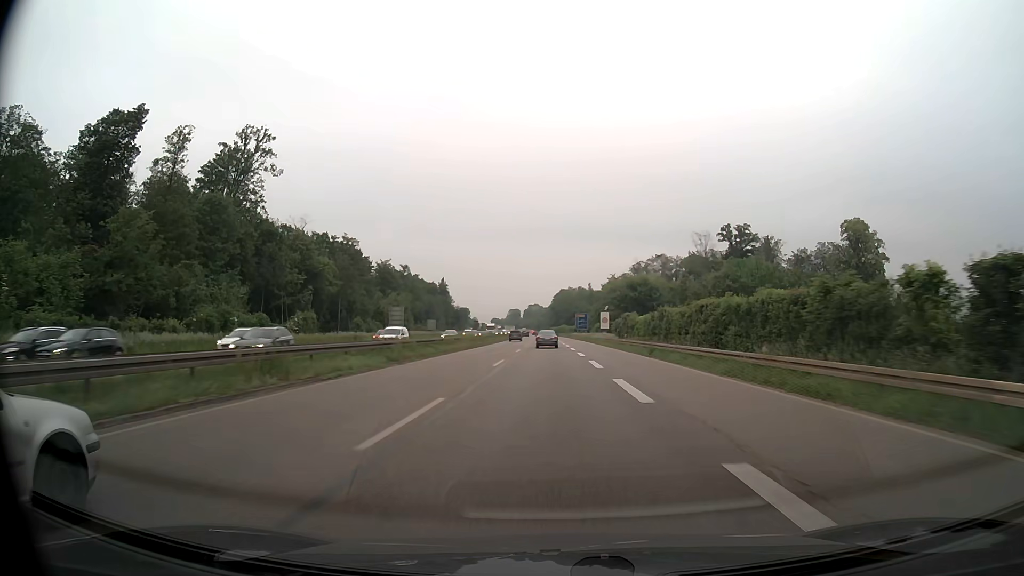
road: trunk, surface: asphalt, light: Day
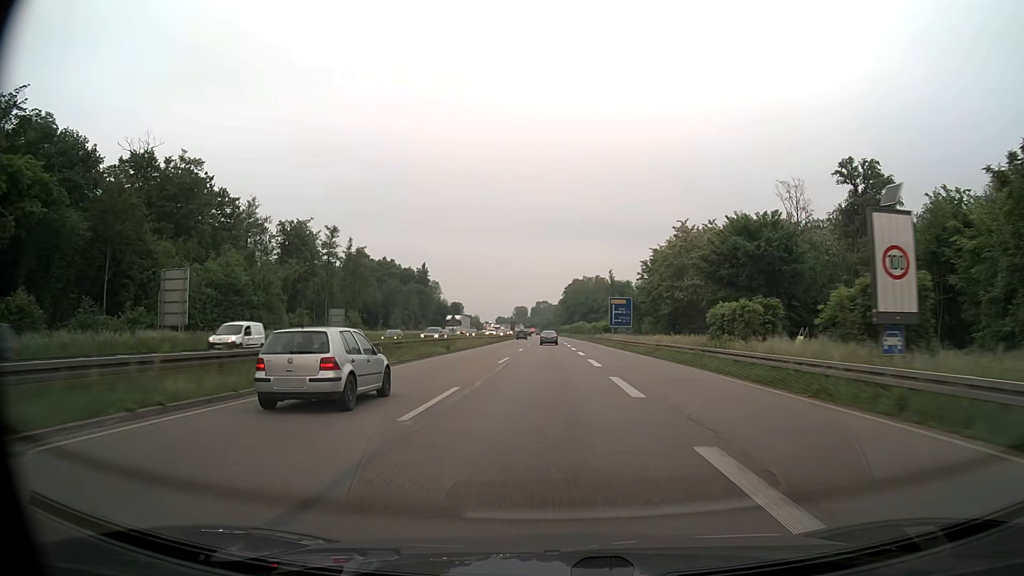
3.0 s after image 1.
(-0.6, +70.9) m; -1°
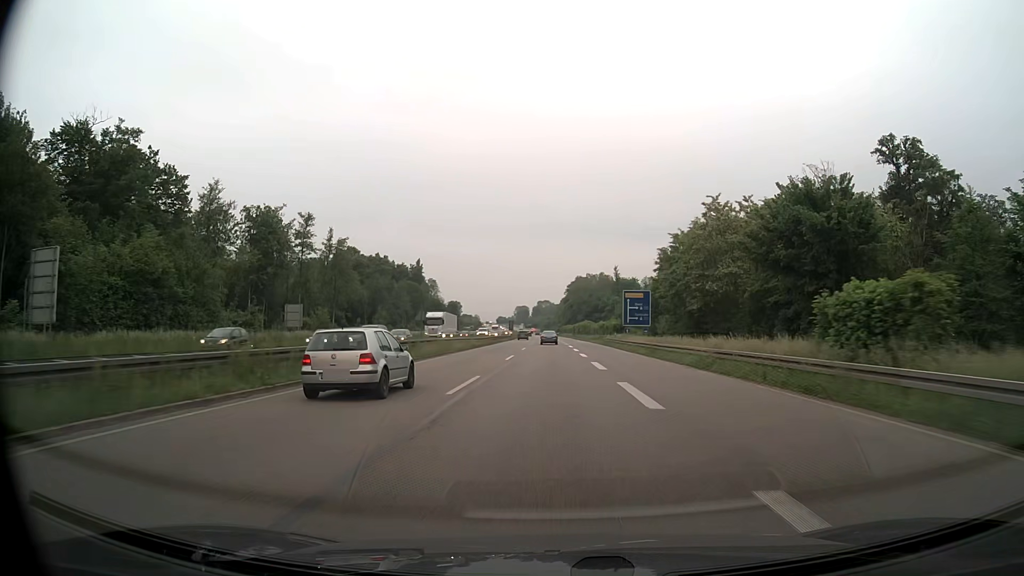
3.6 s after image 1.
(0.0, +14.2) m; 0°
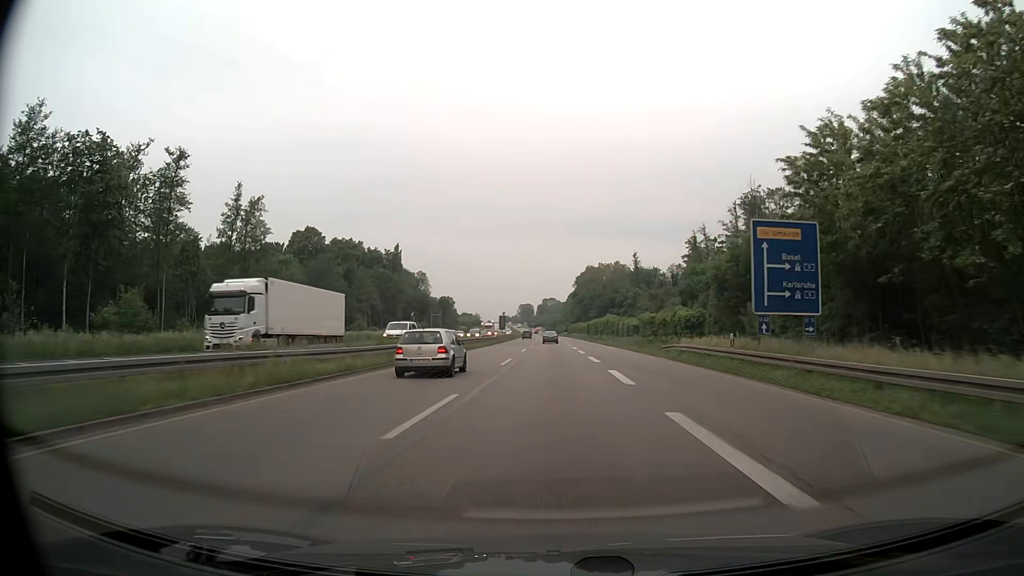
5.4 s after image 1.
(-0.2, +42.6) m; -1°
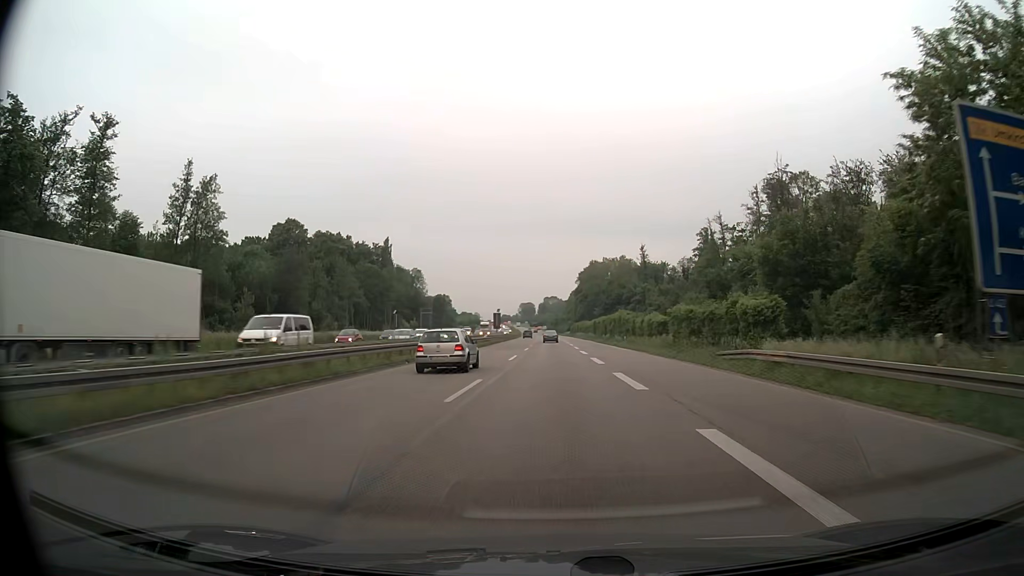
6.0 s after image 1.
(0.0, +14.2) m; 0°
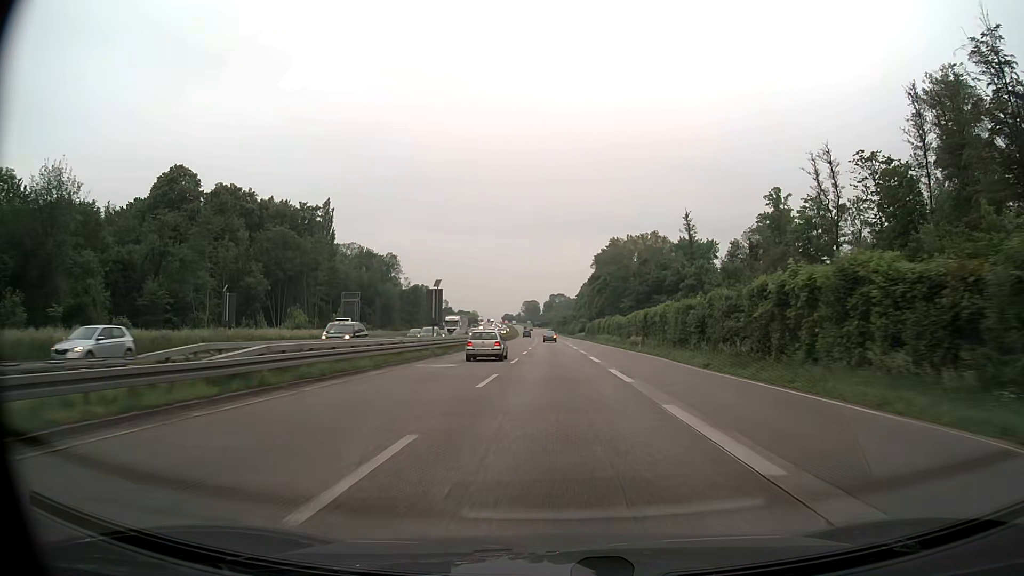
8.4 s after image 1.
(-0.3, +56.6) m; -1°
(0, +10) (0, +20) (0, +30) (0, +40) (0, +50) (0, +60) (0, +70) (-1, +80) (-1, +90) (-1, +100) m
